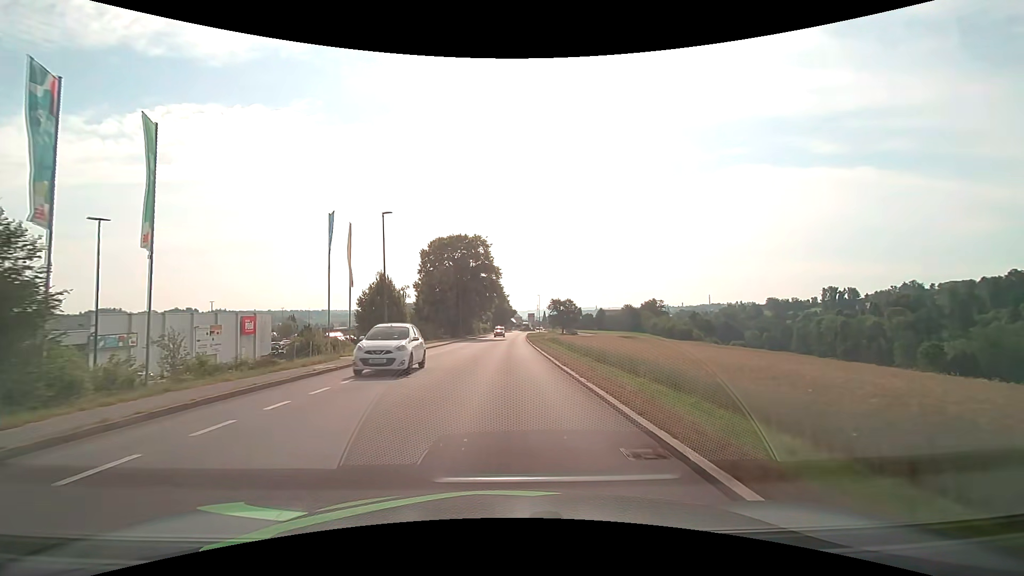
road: tertiary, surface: asphalt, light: Day
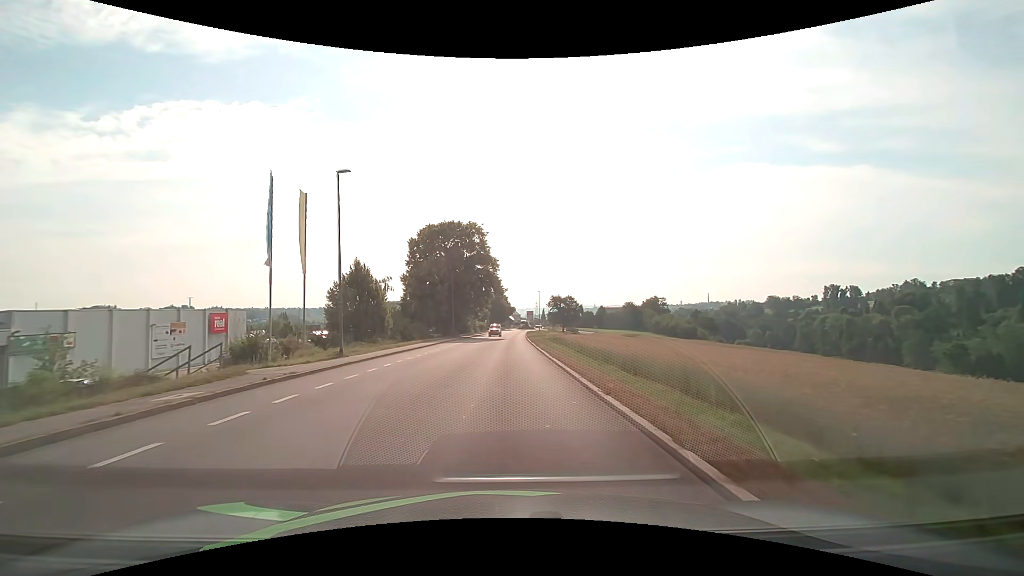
(0.0, +7.5) m; 0°
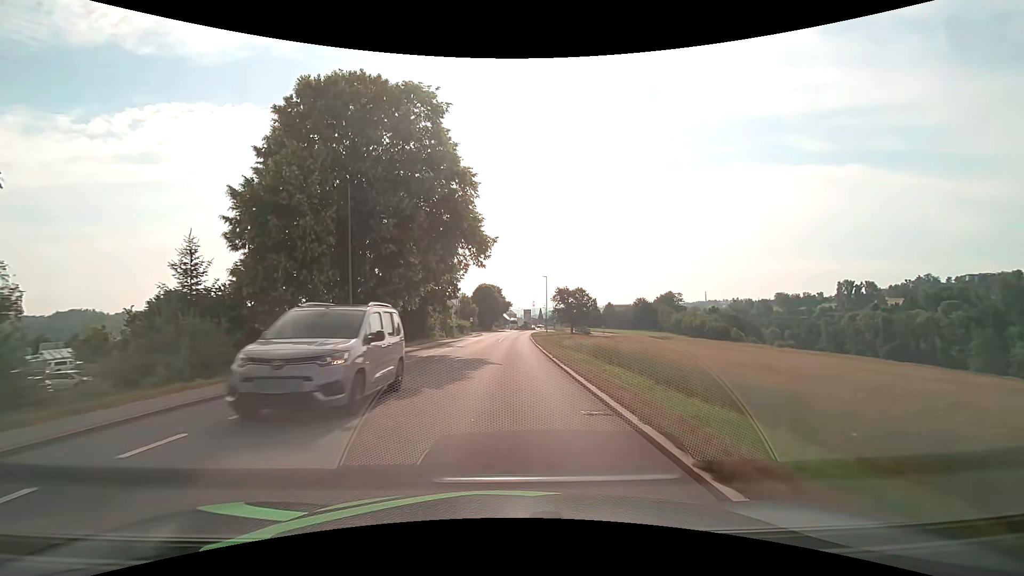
(+0.2, +37.8) m; +1°
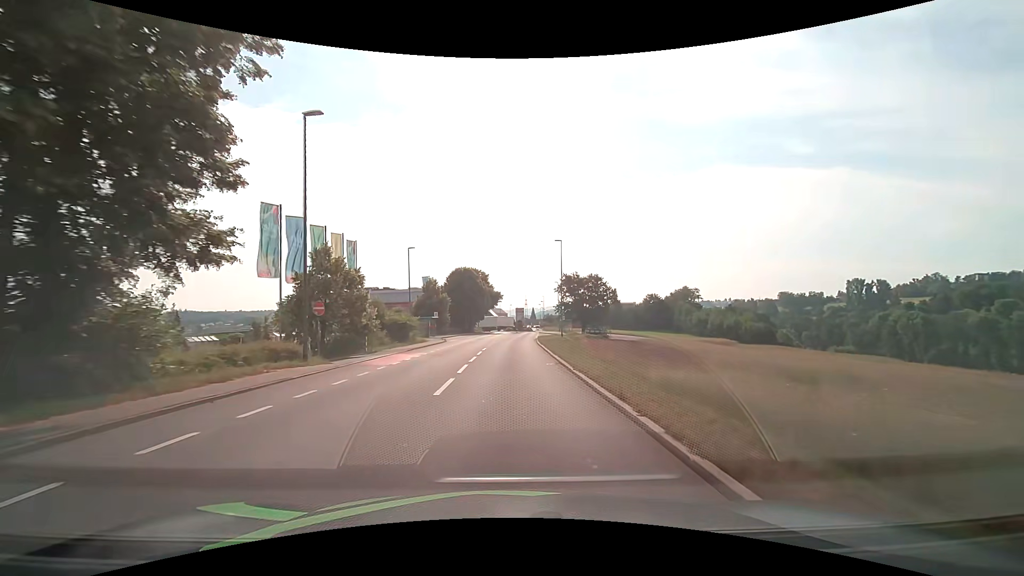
(+0.3, +38.0) m; +1°
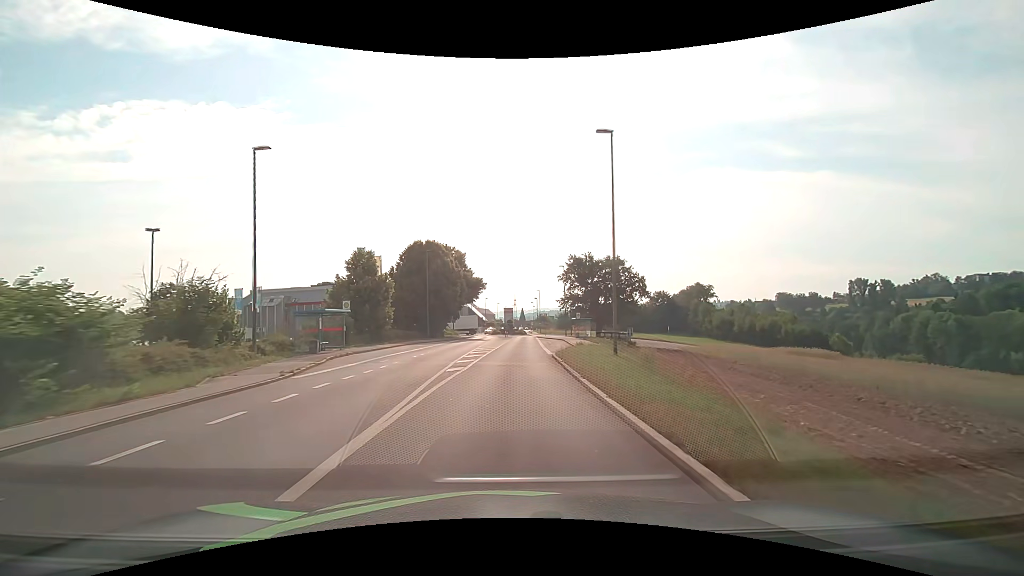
(+0.3, +30.4) m; +1°
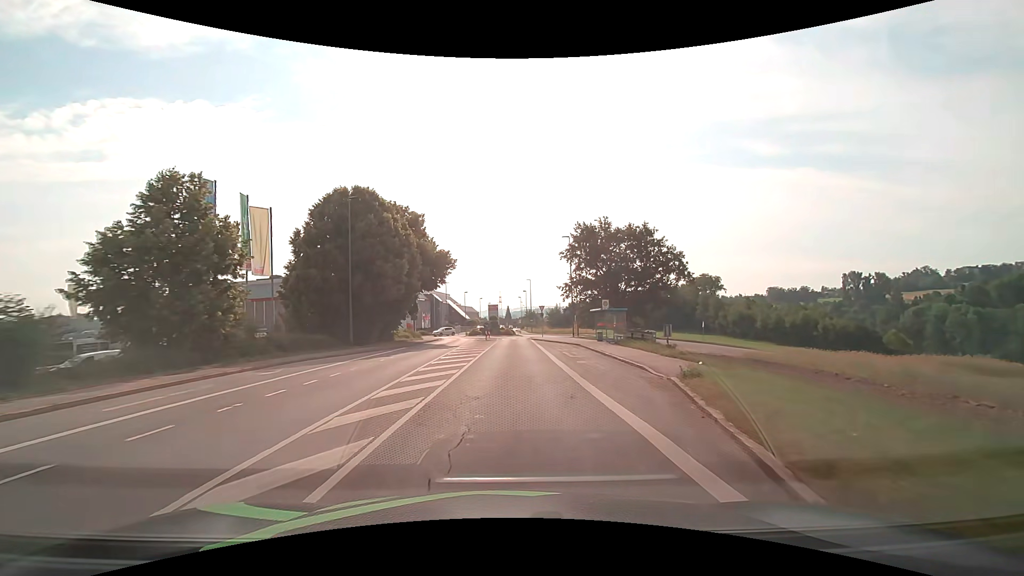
(+0.3, +22.8) m; +2°
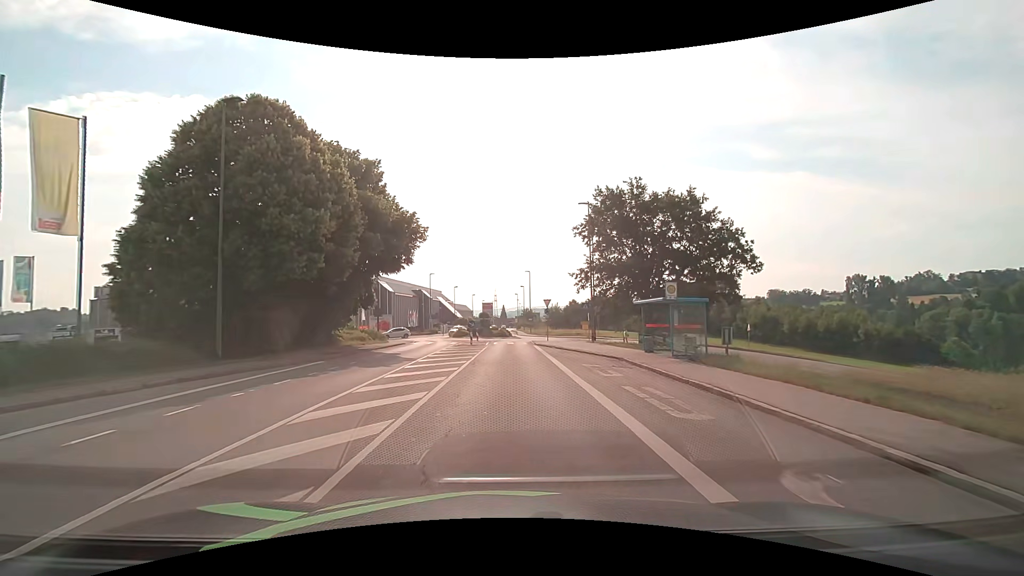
(0.0, +14.2) m; 0°
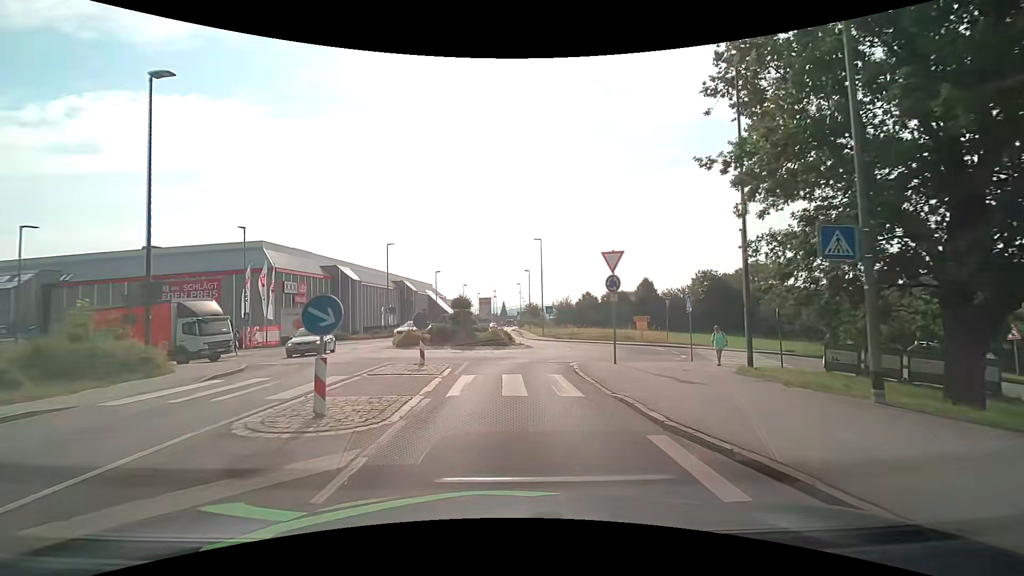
(+0.1, +27.9) m; 0°
(0, +10) (+1, +20) (+5, +29) (+4, +39) (0, +48) (-1, +58) (-1, +68) (-1, +78) (-1, +88) (-1, +98) m
